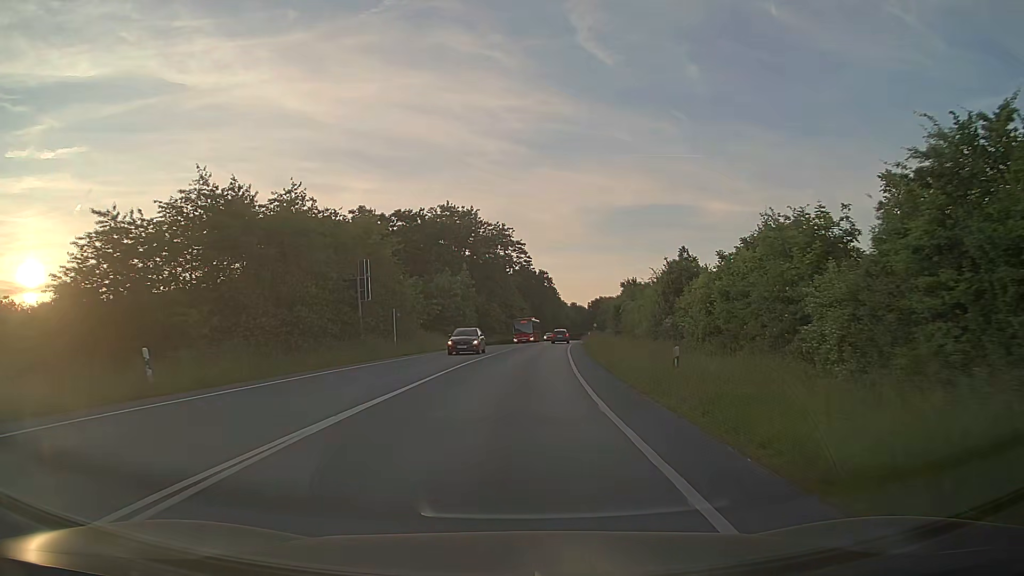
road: primary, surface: asphalt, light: Day
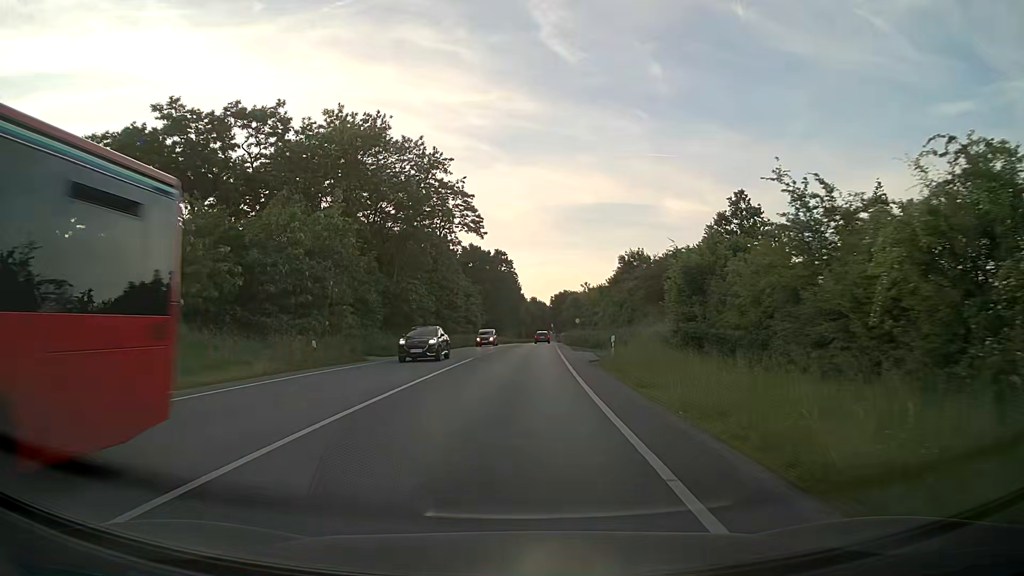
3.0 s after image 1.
(+1.6, +39.6) m; +4°
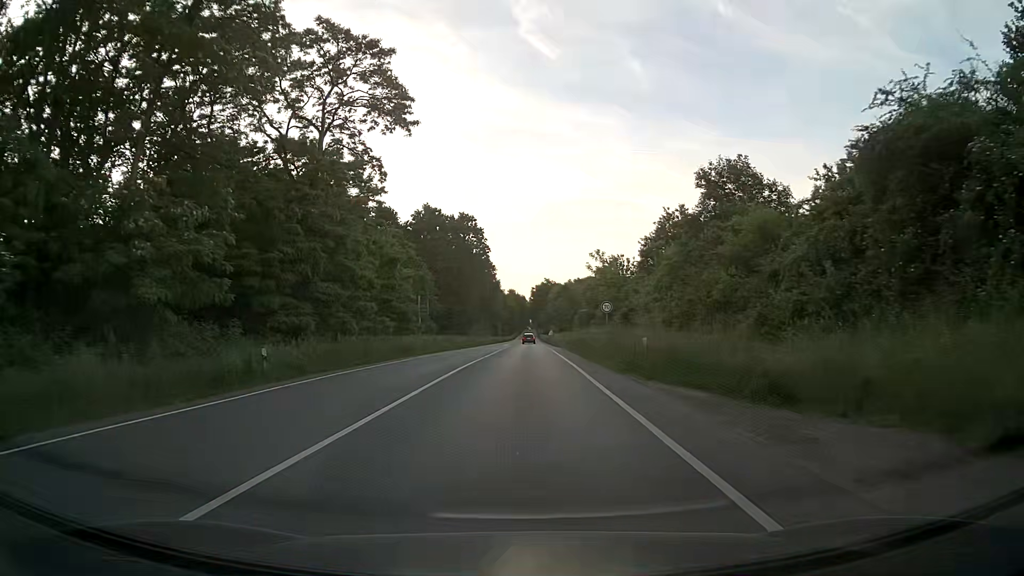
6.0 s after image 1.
(+0.7, +39.9) m; +2°
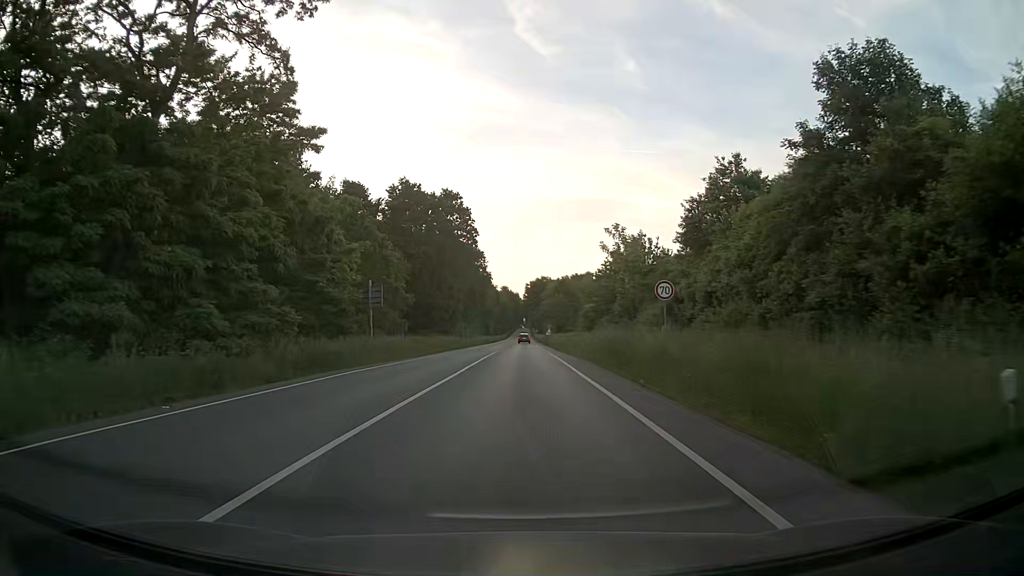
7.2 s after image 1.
(+0.1, +15.9) m; +1°
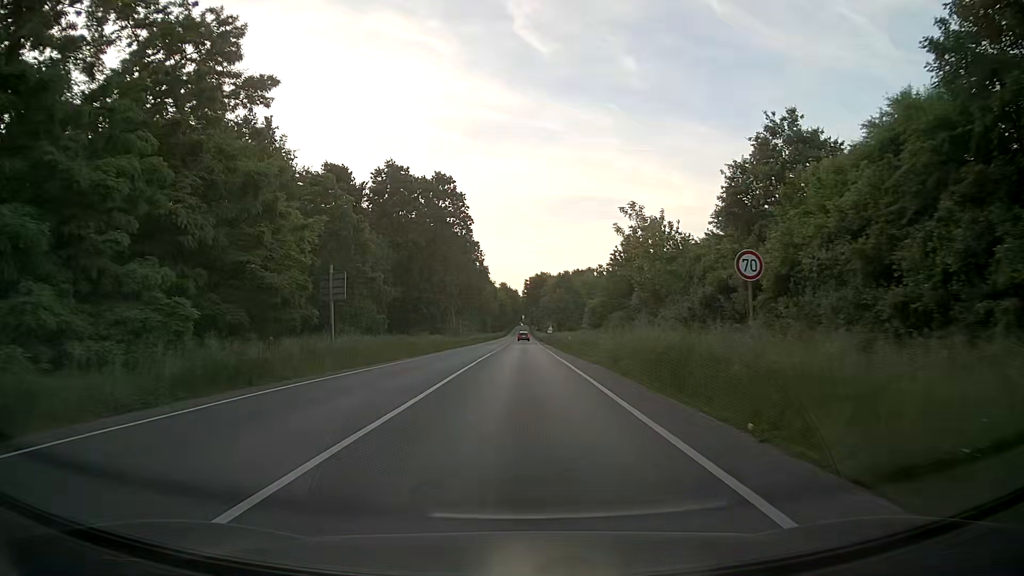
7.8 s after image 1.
(0.0, +8.0) m; 0°
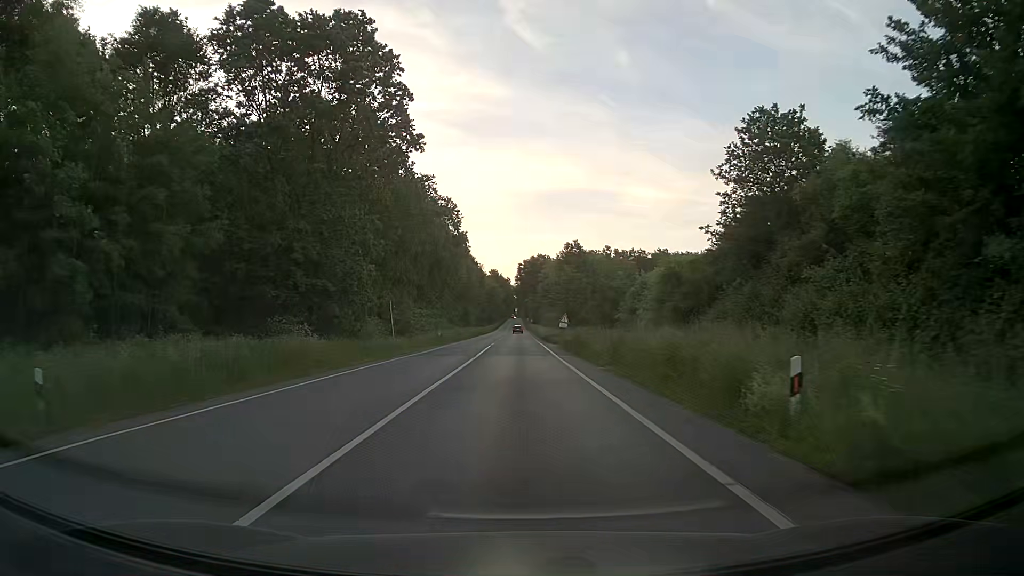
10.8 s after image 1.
(+0.1, +40.0) m; +1°
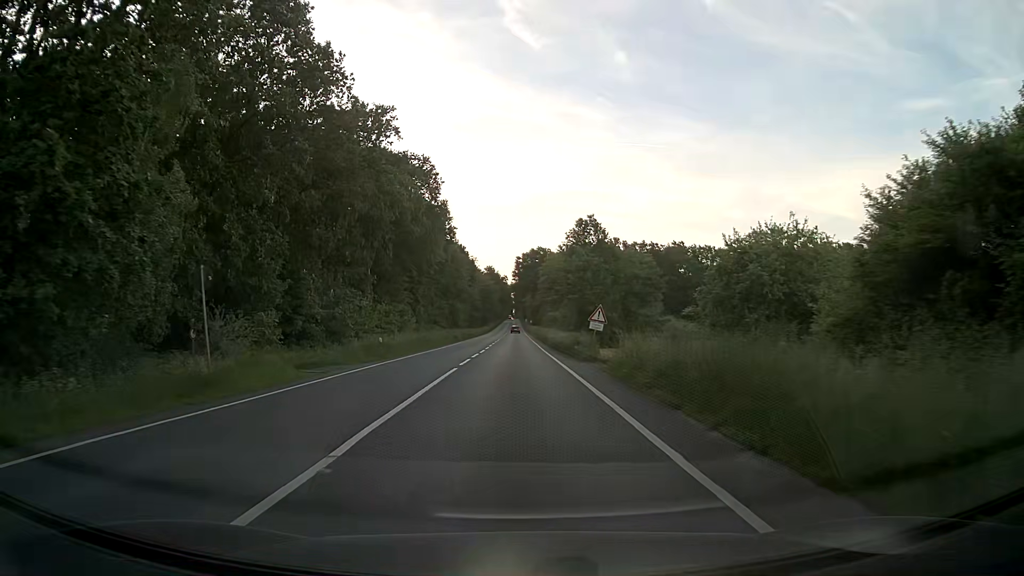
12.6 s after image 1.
(-0.1, +24.0) m; 0°
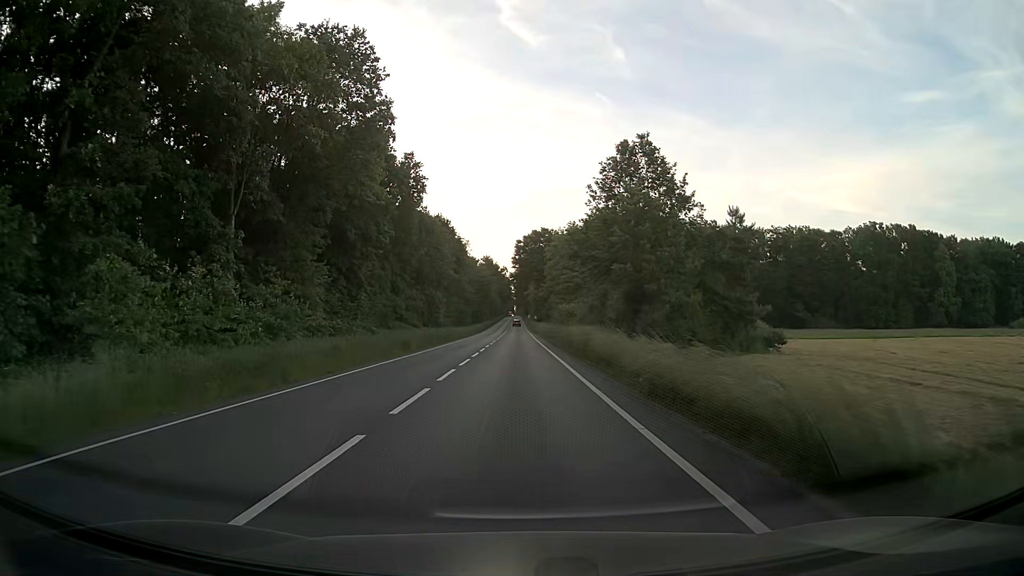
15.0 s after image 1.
(-0.2, +31.8) m; -1°
(0, +10) (0, +20) (0, +30) (0, +40) (0, +50) (0, +60) (0, +70) (0, +80) (0, +90) (0, +100) m
